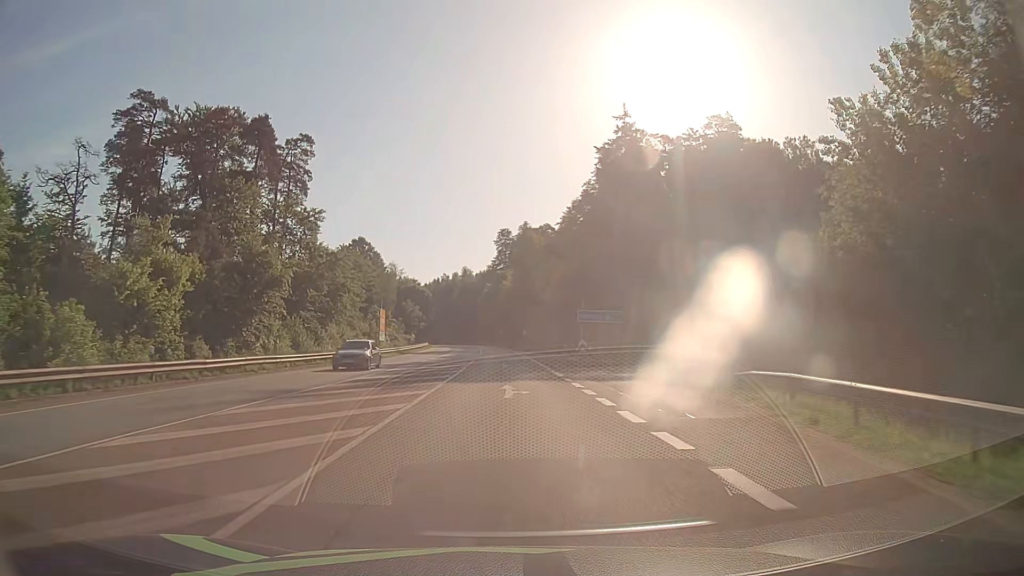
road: secondary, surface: asphalt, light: Day
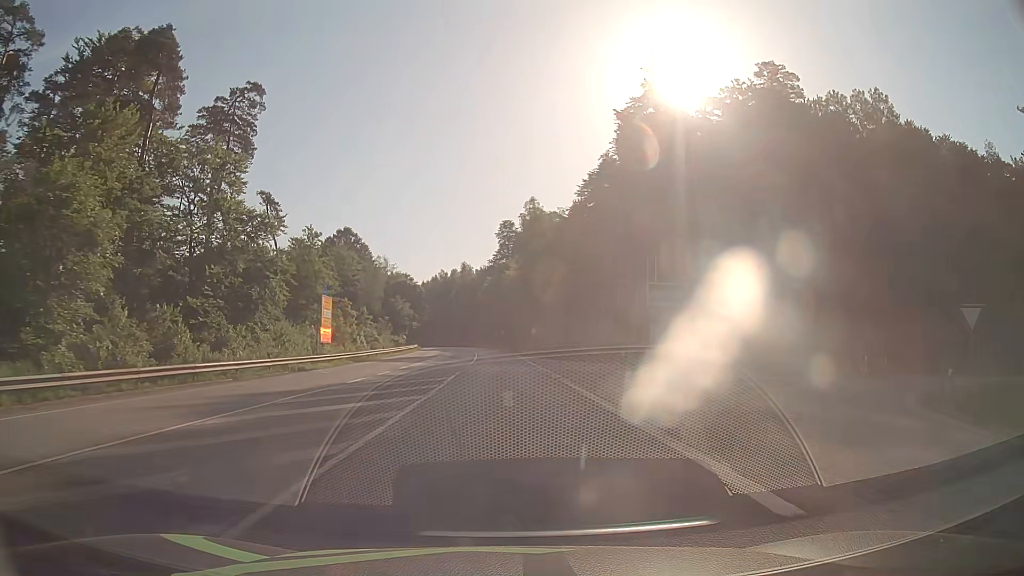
(0.0, +21.4) m; 0°
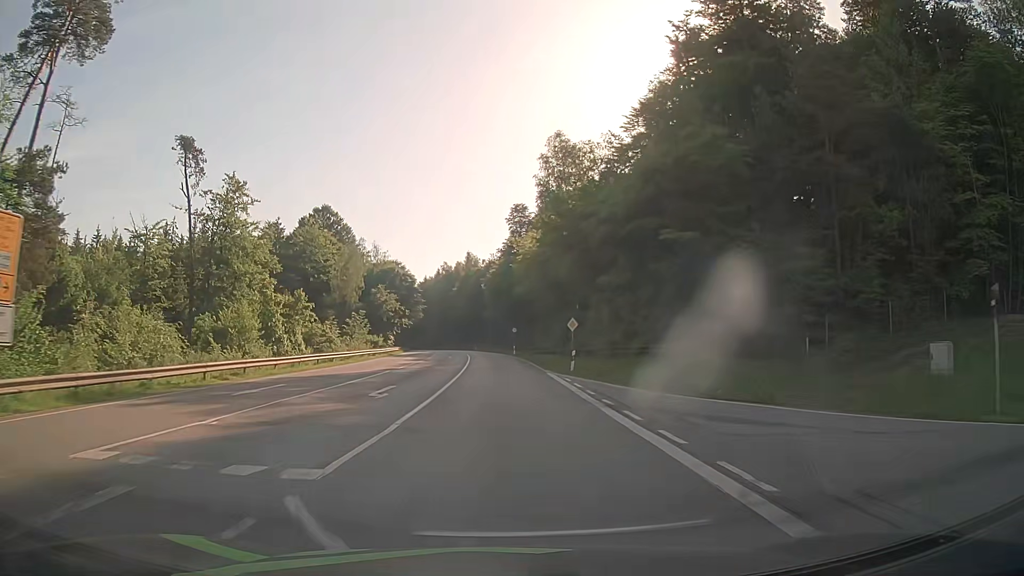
(-0.2, +32.2) m; -1°
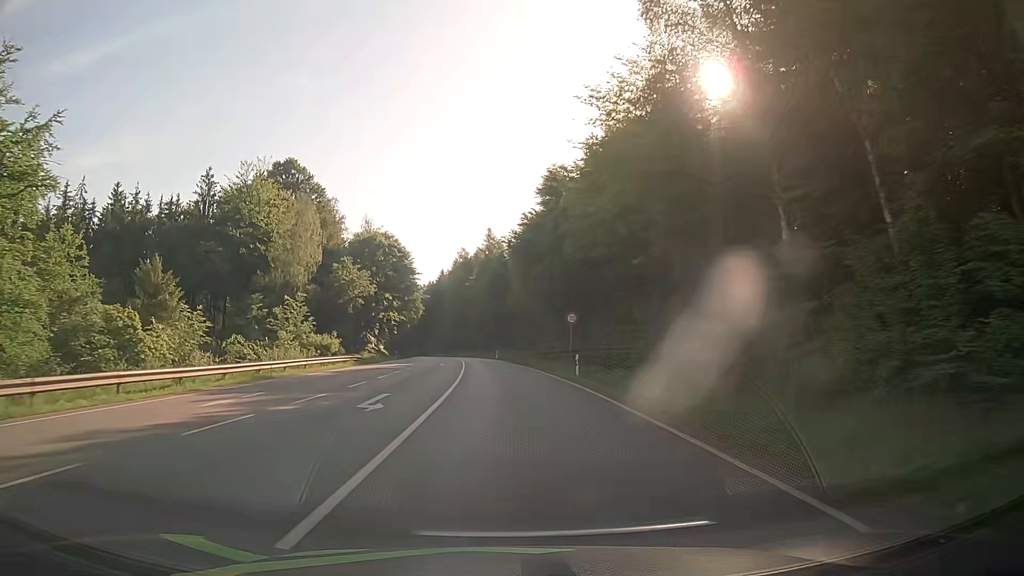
(-1.1, +42.9) m; -2°
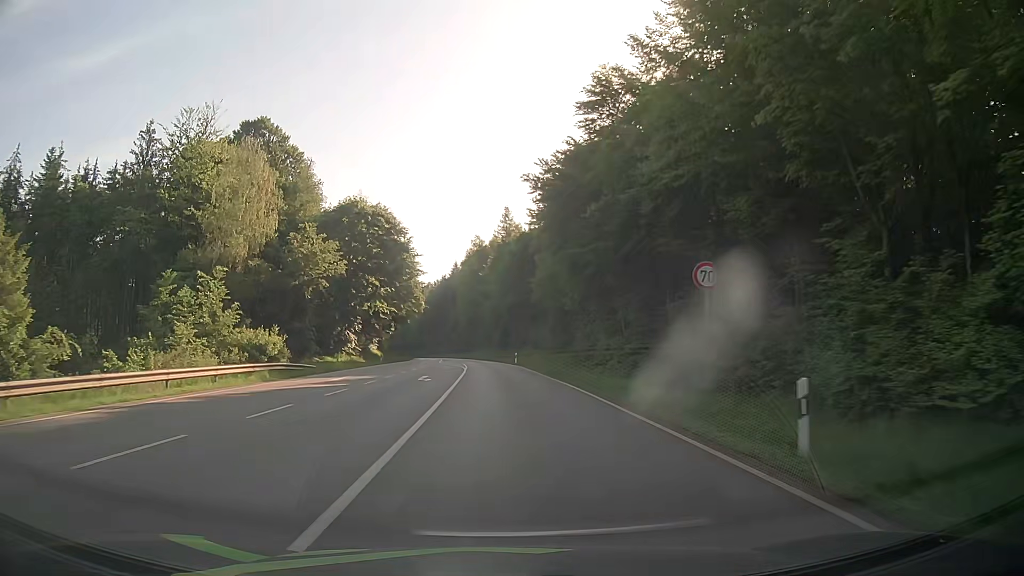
(-0.3, +21.5) m; -2°
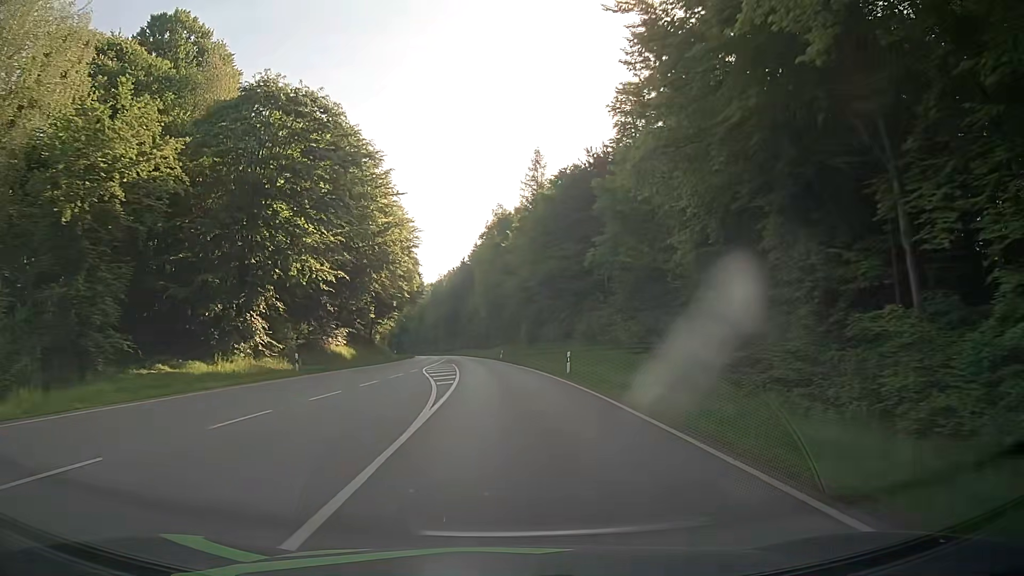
(-0.6, +32.3) m; -2°
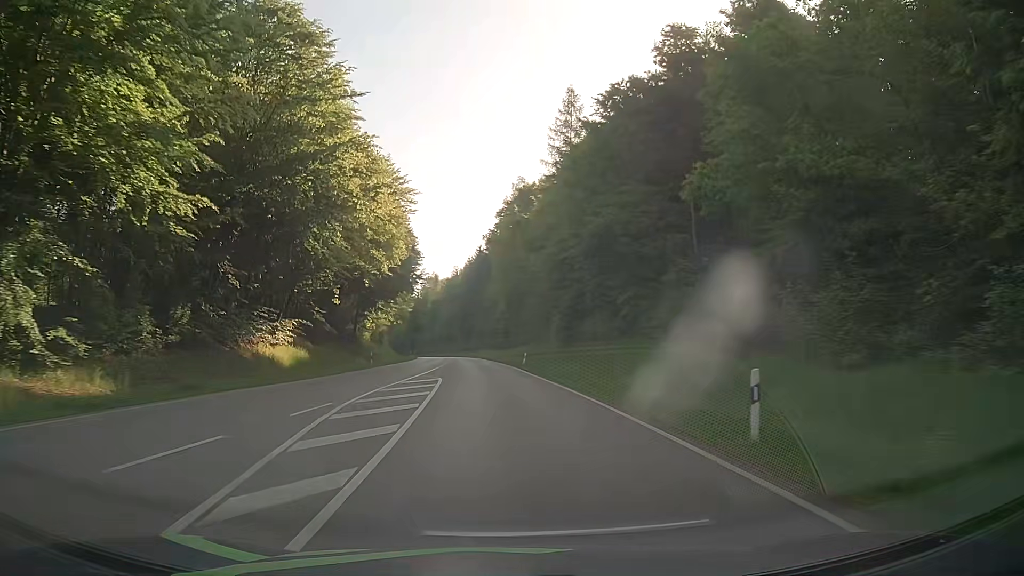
(-0.4, +21.6) m; -2°
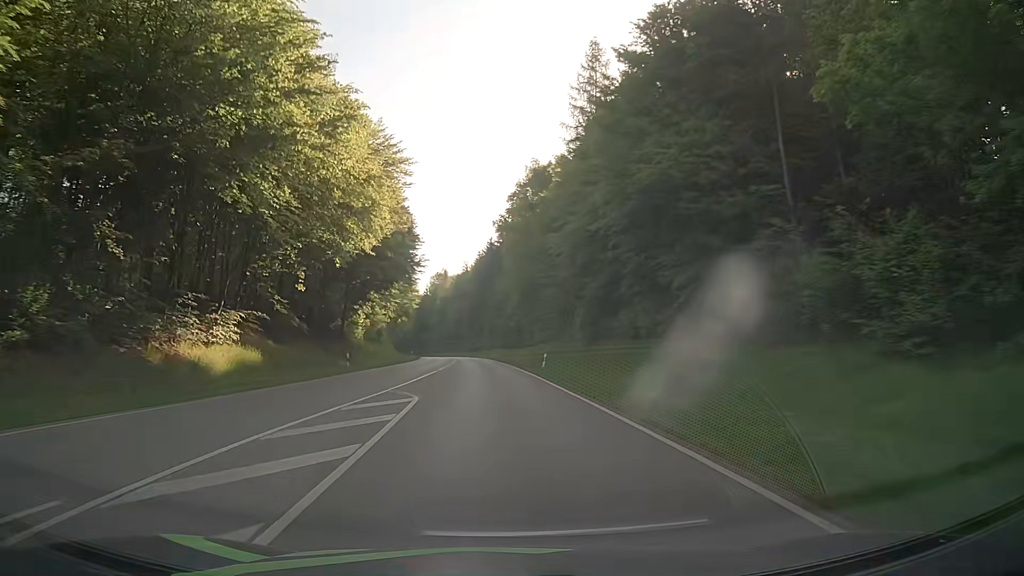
(-0.1, +10.8) m; -1°
(0, +10) (0, +20) (-1, +30) (-1, +40) (-2, +50) (-3, +60) (-4, +70) (-5, +80) (-6, +90) (-7, +100) m
